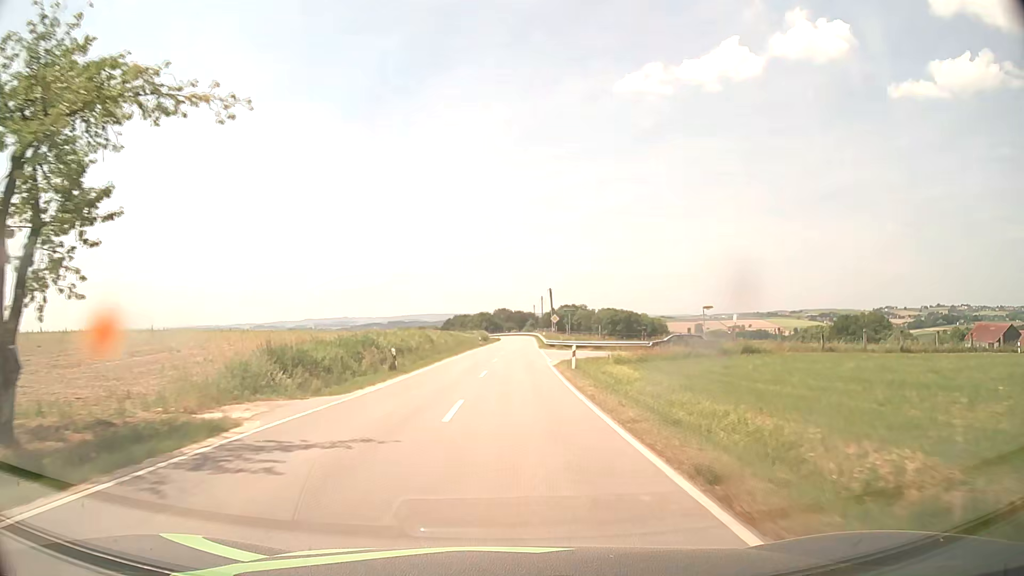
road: tertiary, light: Day
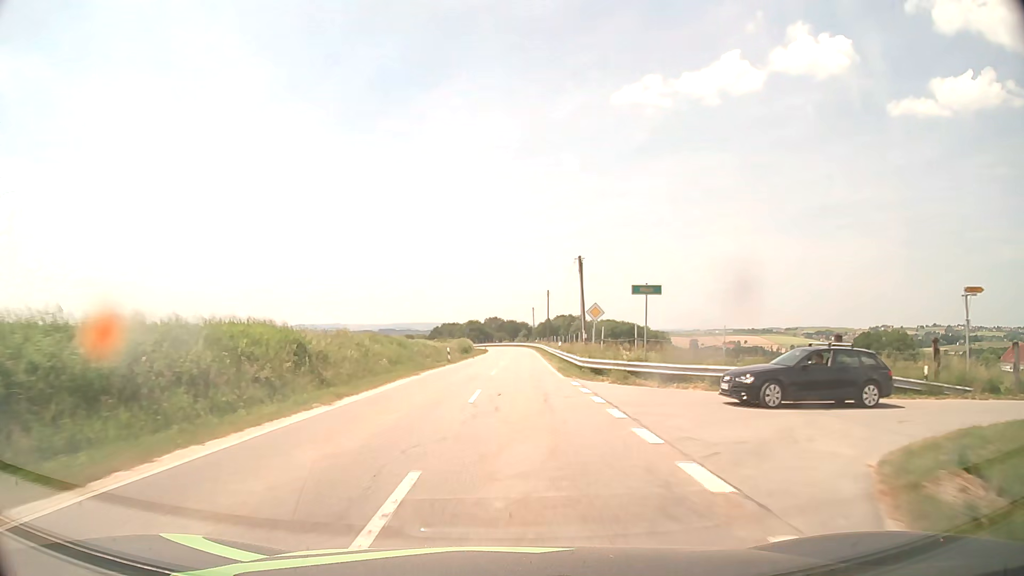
(+0.3, +32.3) m; +1°
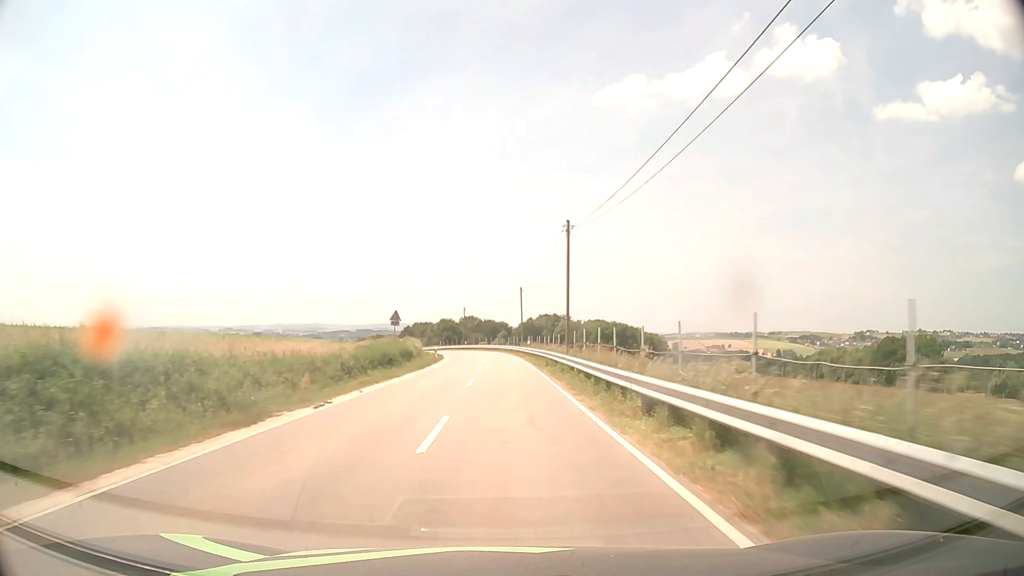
(+1.0, +42.8) m; +2°
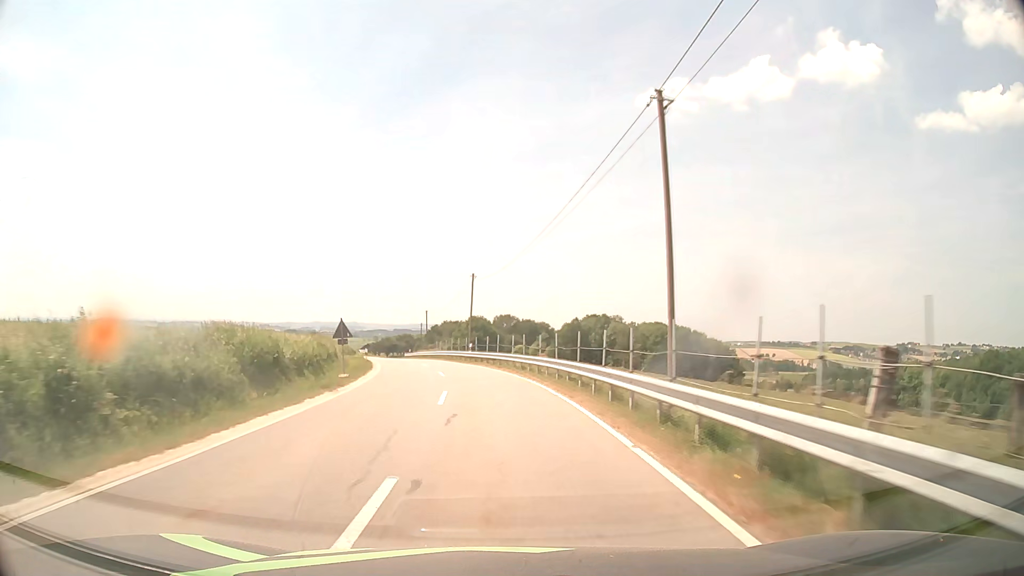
(-0.6, +53.7) m; -3°
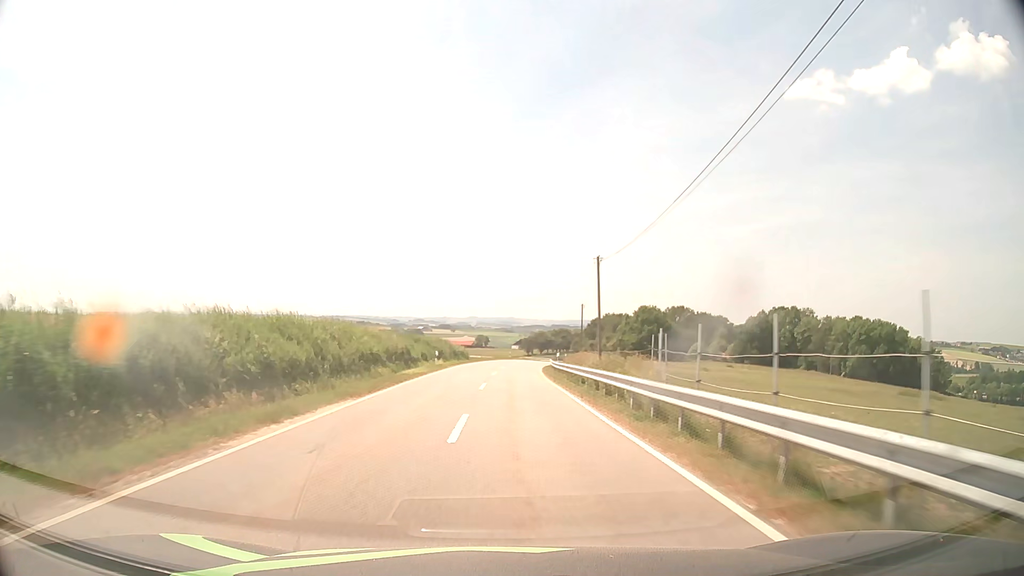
(-6.6, +53.1) m; -13°
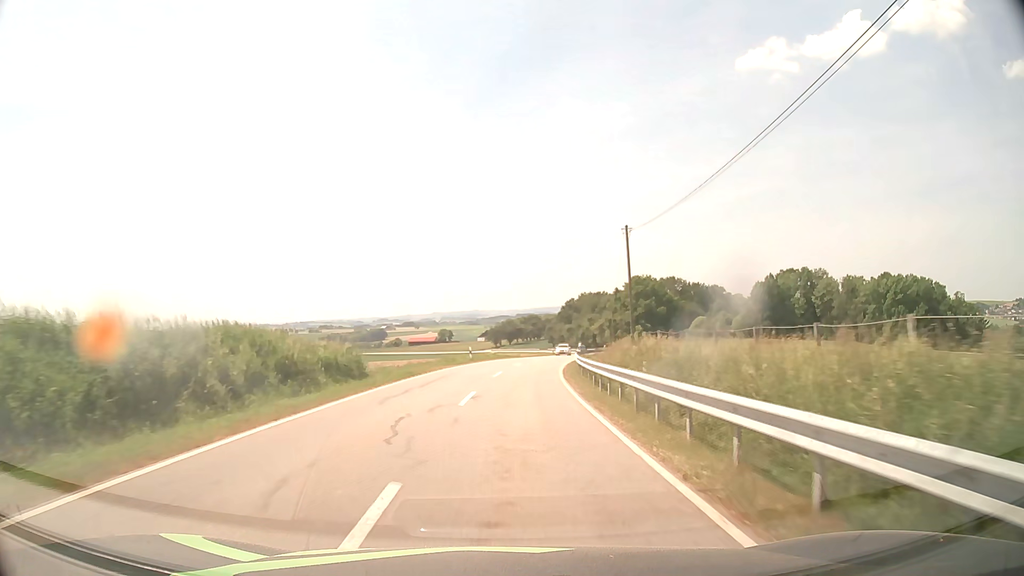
(+0.5, +43.5) m; +3°
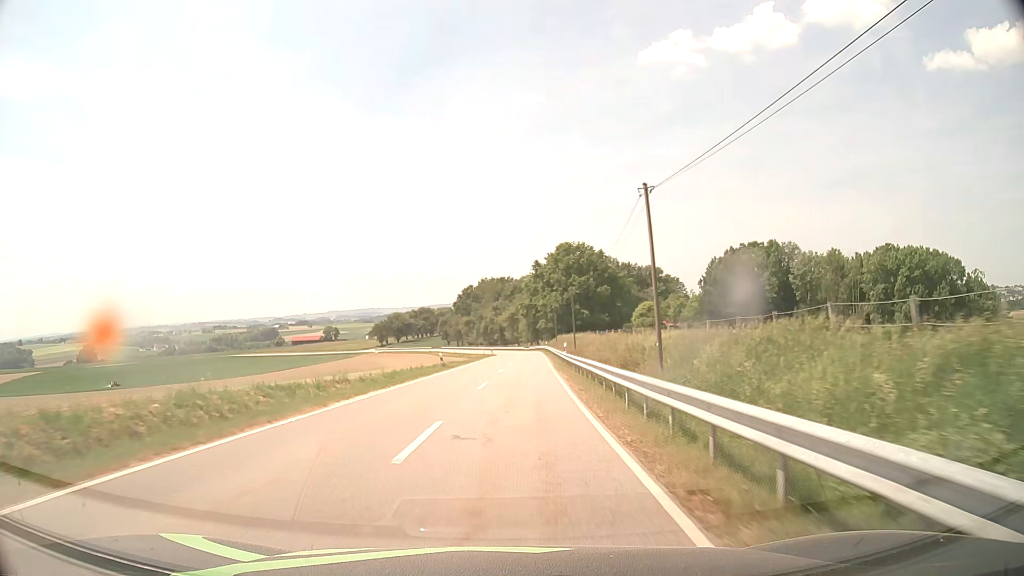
(+3.8, +54.2) m; +9°
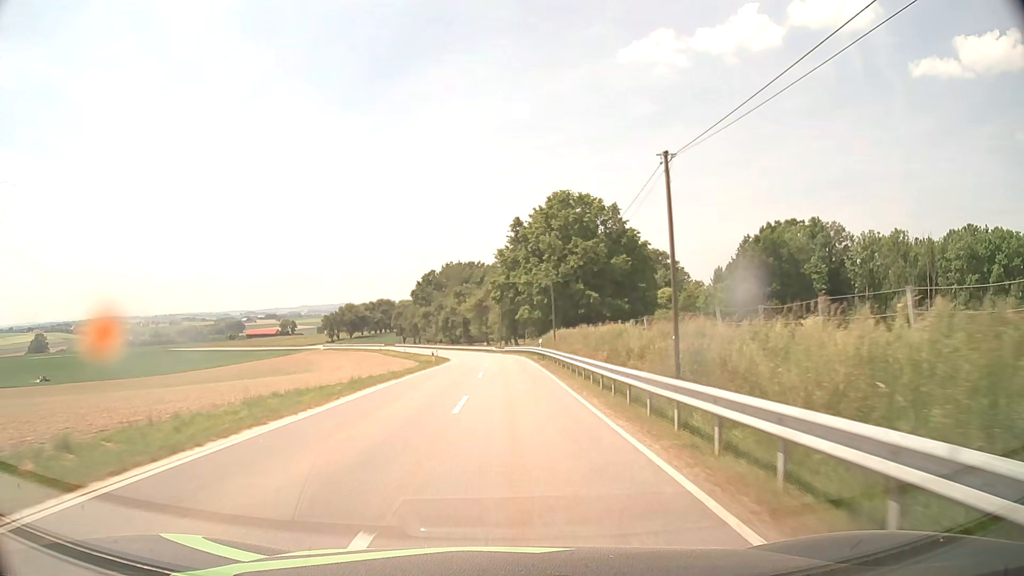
(+1.1, +43.3) m; +3°
(0, +10) (0, +20) (0, +30) (0, +40) (0, +50) (-1, +60) (-1, +70) (-2, +80) (-4, +90) (-6, +100) m
